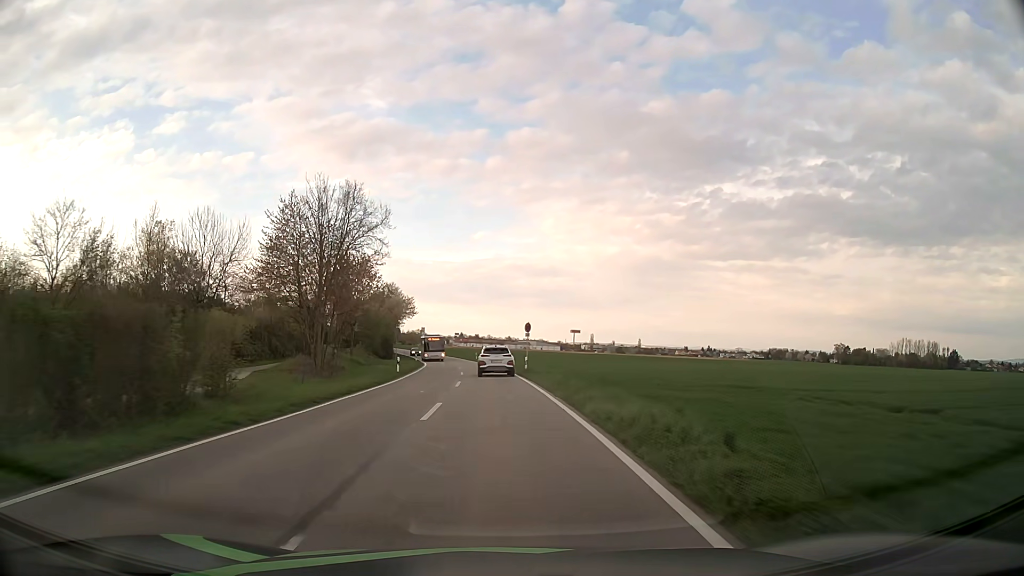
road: tertiary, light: Day
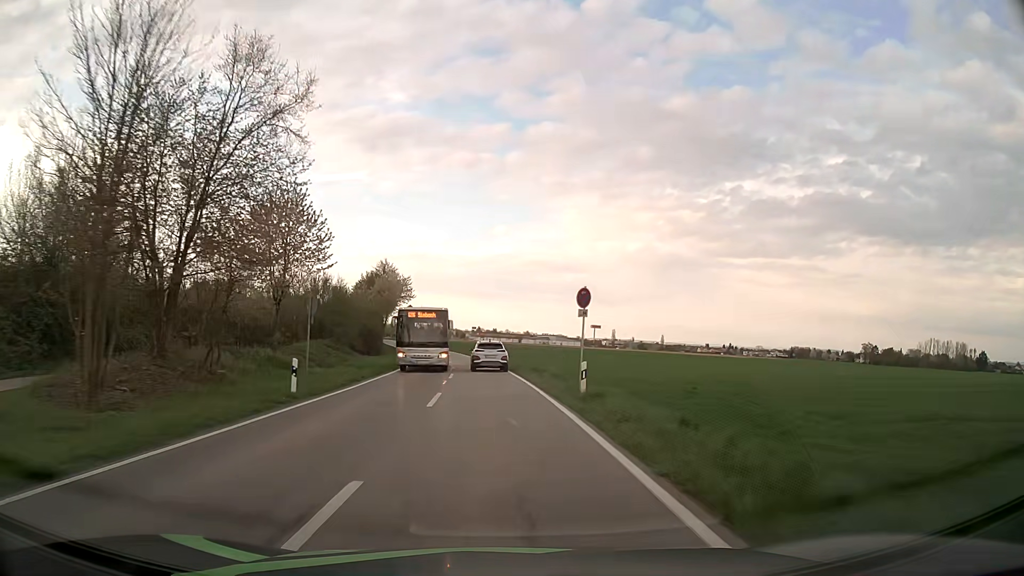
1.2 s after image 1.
(-0.3, +22.3) m; -2°
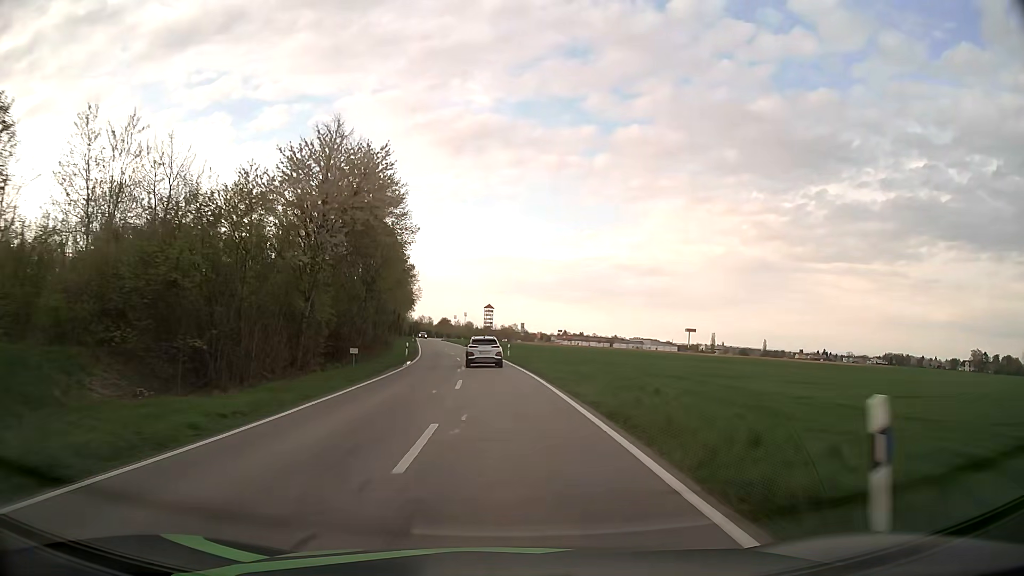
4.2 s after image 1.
(-3.2, +56.5) m; -7°
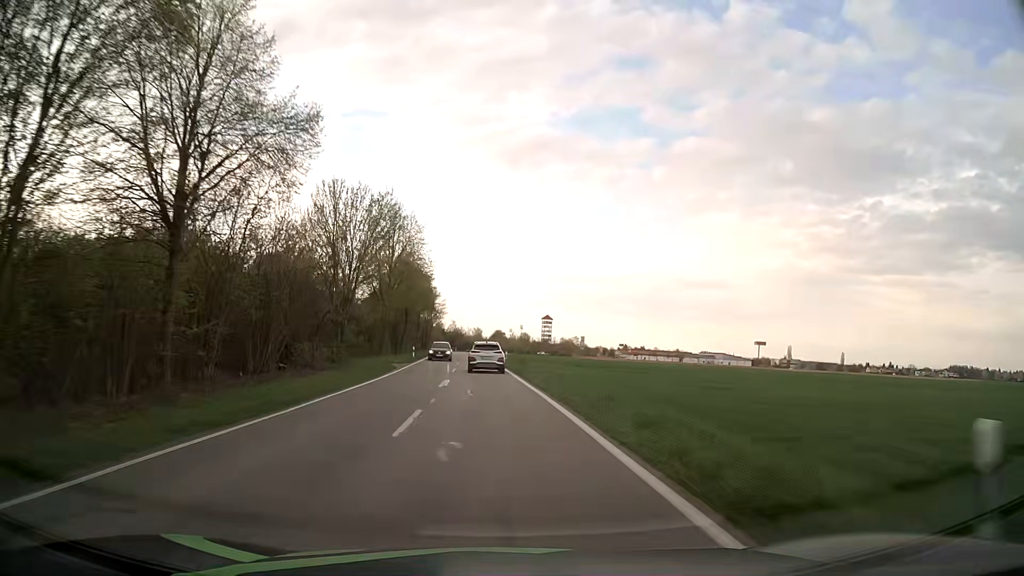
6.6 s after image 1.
(-1.7, +46.4) m; -5°
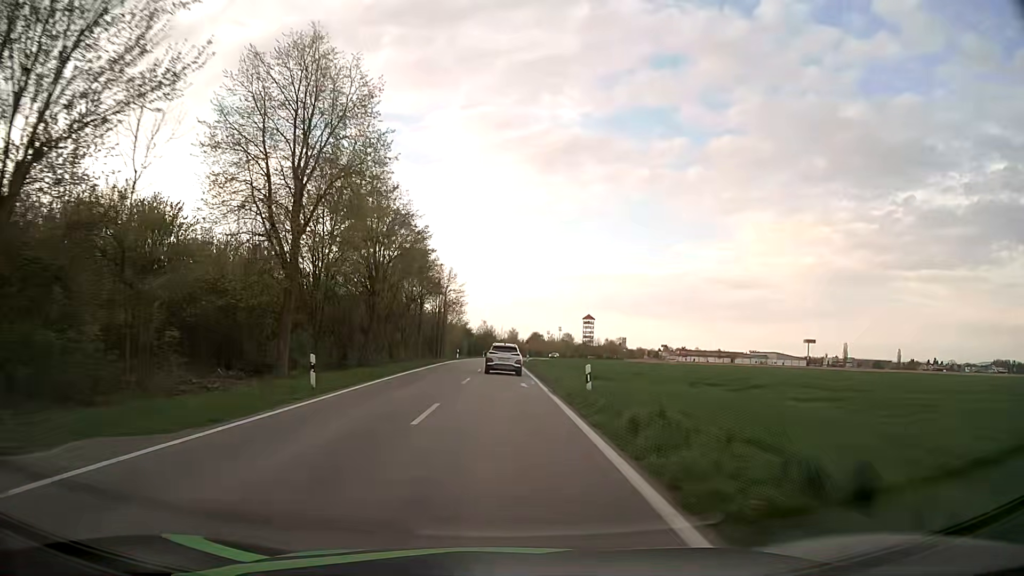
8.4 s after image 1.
(-1.1, +35.4) m; -3°
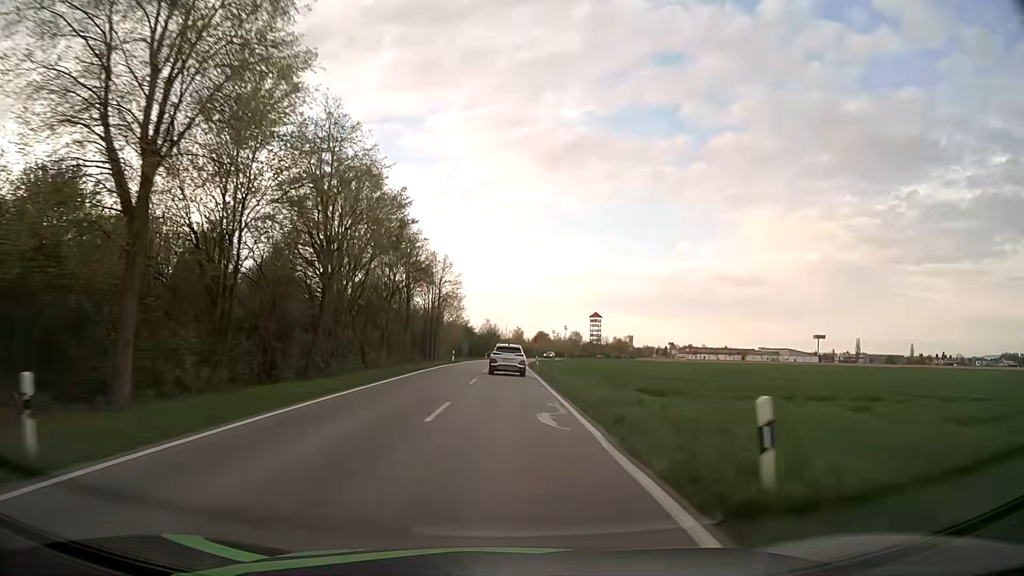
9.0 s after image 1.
(0.0, +11.9) m; 0°
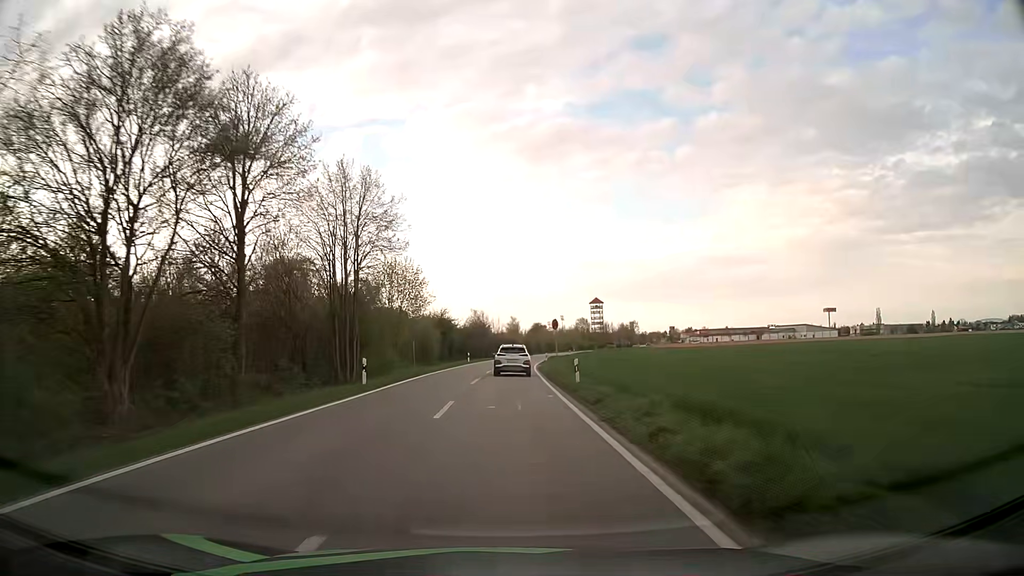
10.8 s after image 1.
(+0.1, +35.7) m; +1°
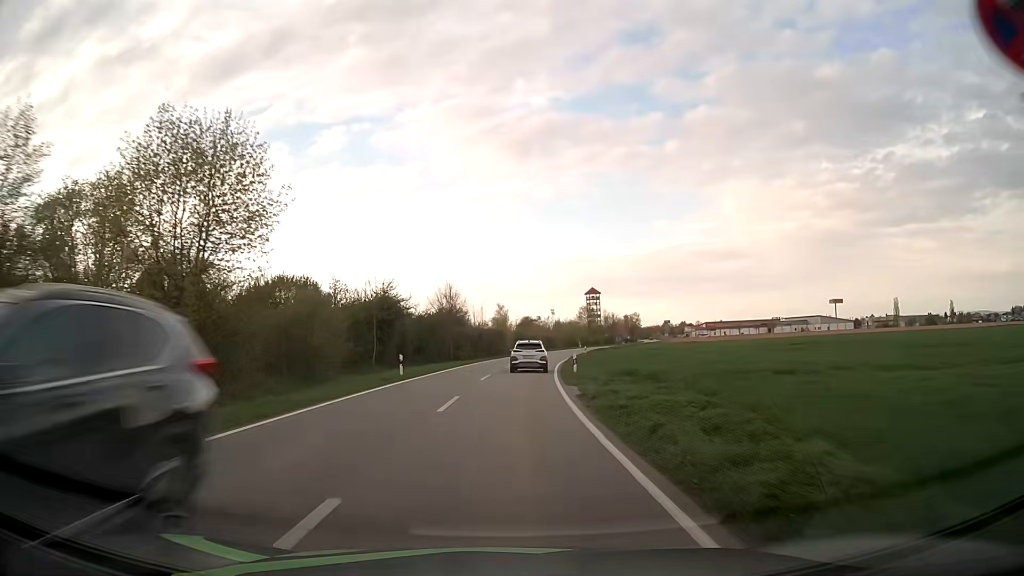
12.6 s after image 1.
(+0.2, +35.8) m; +1°
